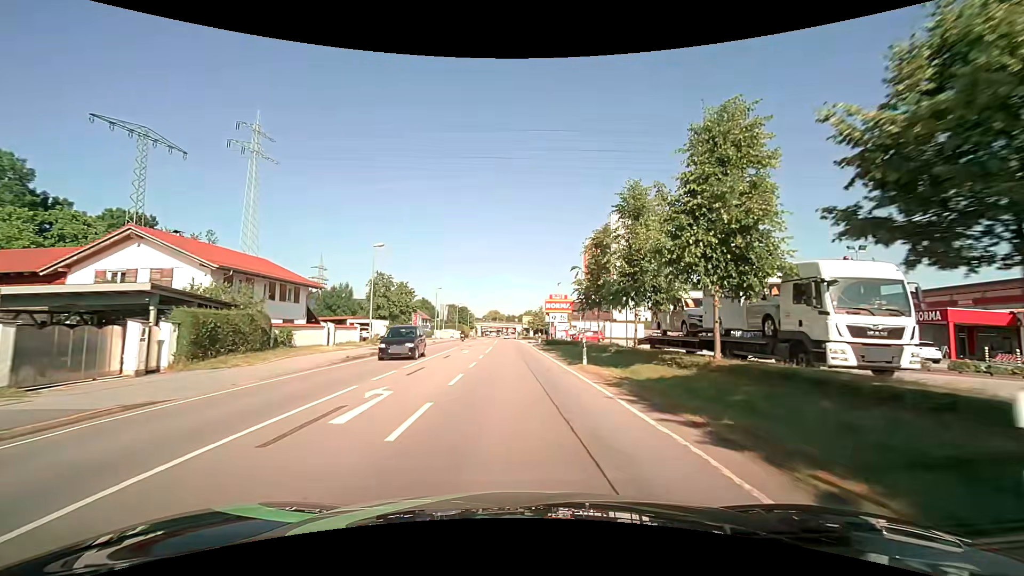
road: primary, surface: asphalt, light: Day
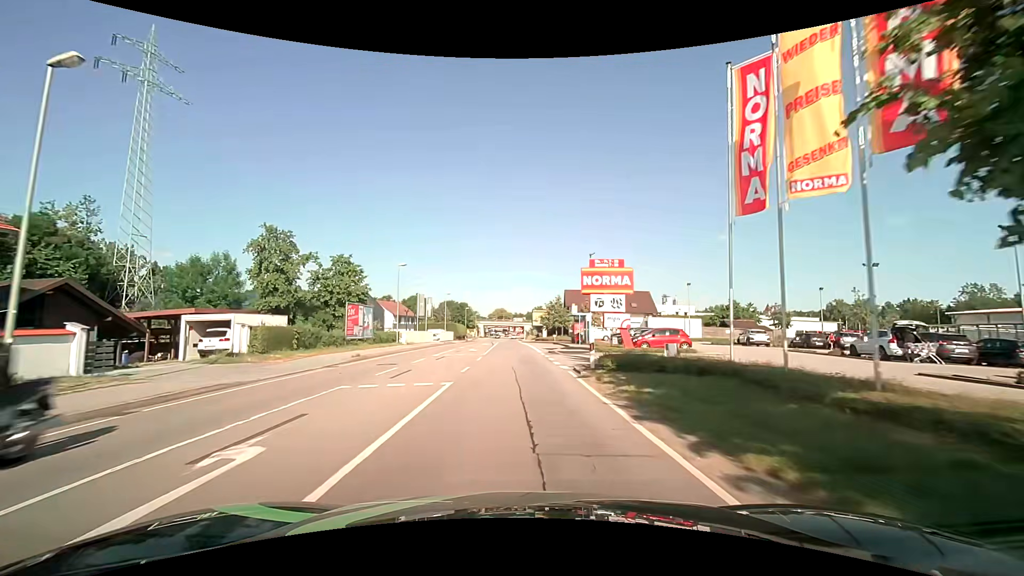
(-0.4, +27.7) m; -2°
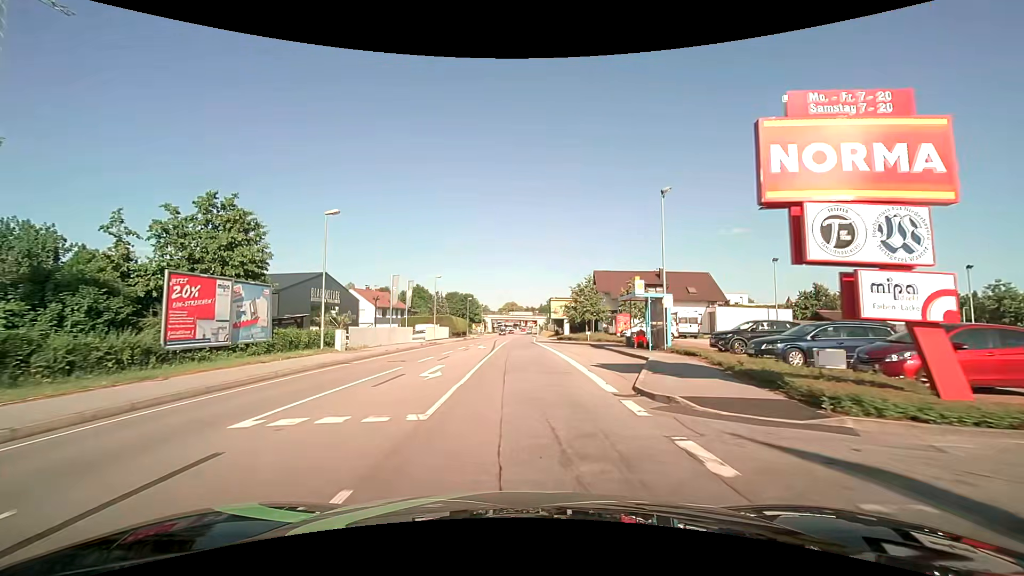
(-0.1, +20.8) m; 0°
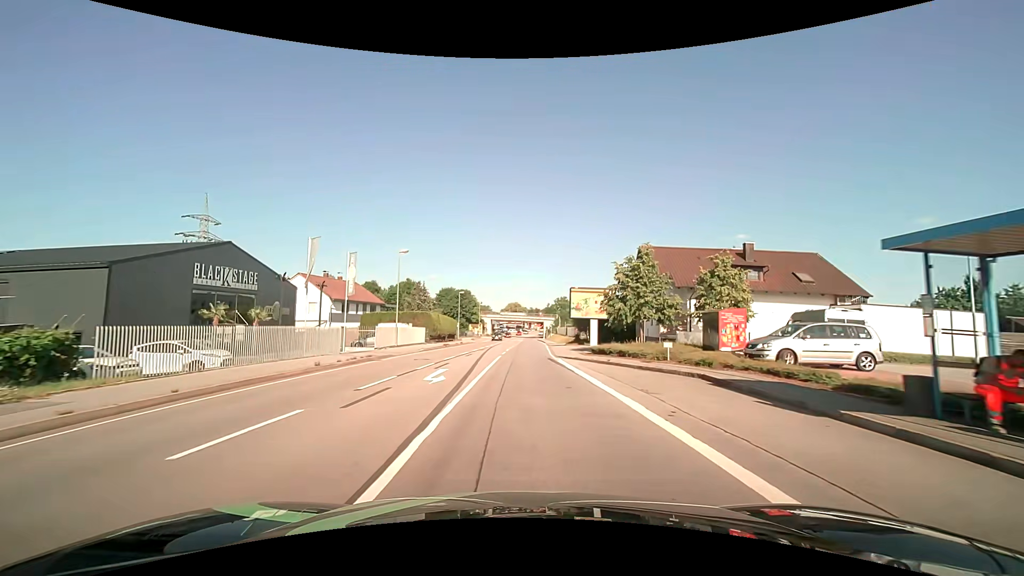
(-0.4, +21.1) m; -1°
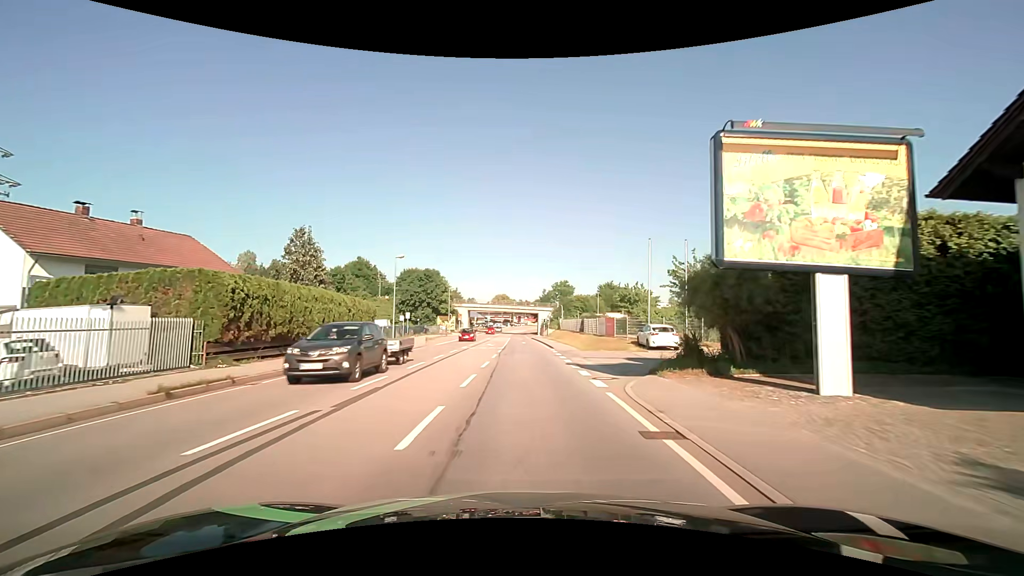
(+0.5, +36.0) m; +1°
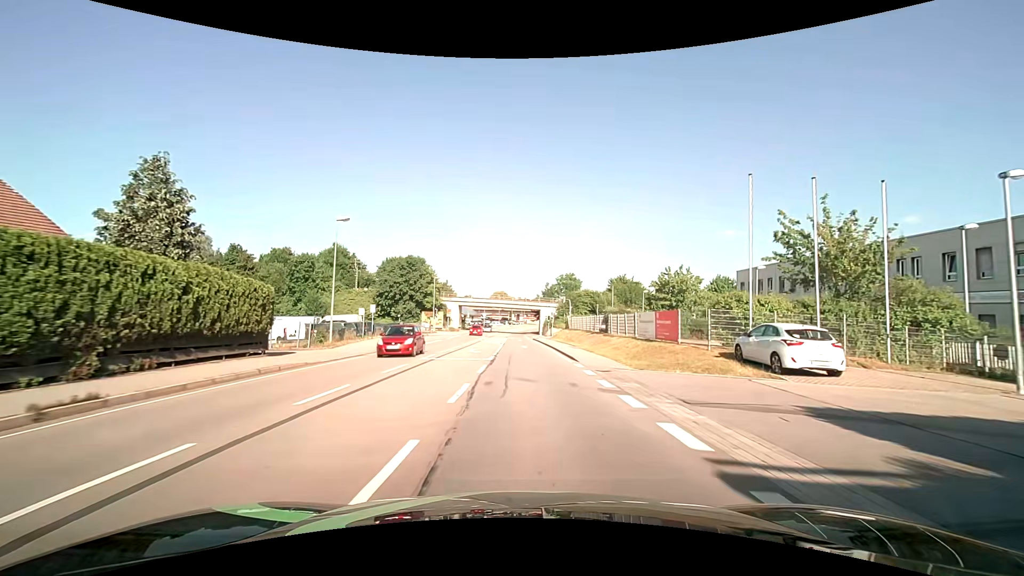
(0.0, +14.8) m; 0°
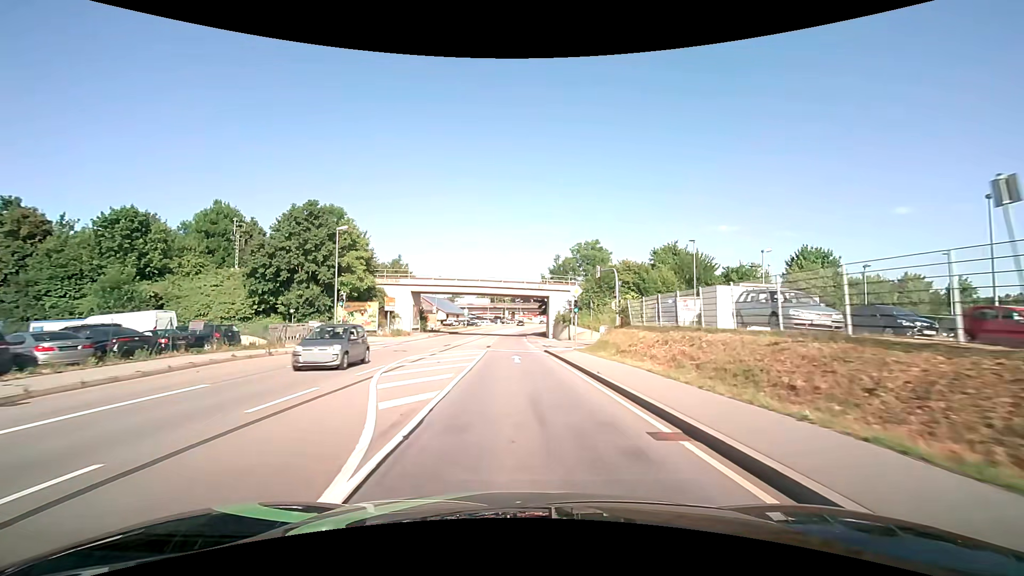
(+0.2, +37.1) m; 0°
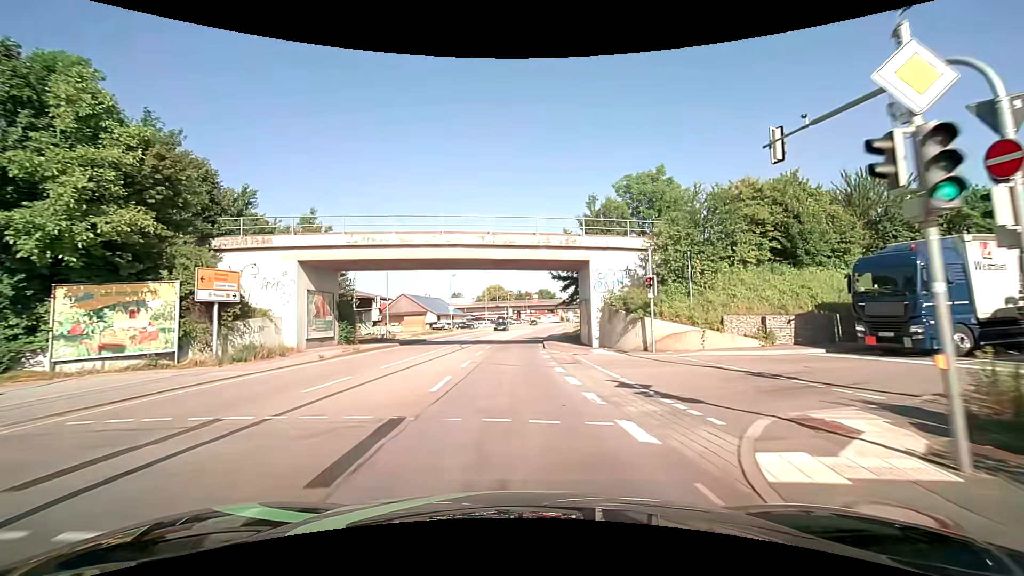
(0.0, +28.6) m; 0°
(0, +10) (0, +20) (0, +30) (0, +40) (+1, +50) (+1, +60) (+2, +70) (+3, +80) (+4, +90) (+6, +100) m
